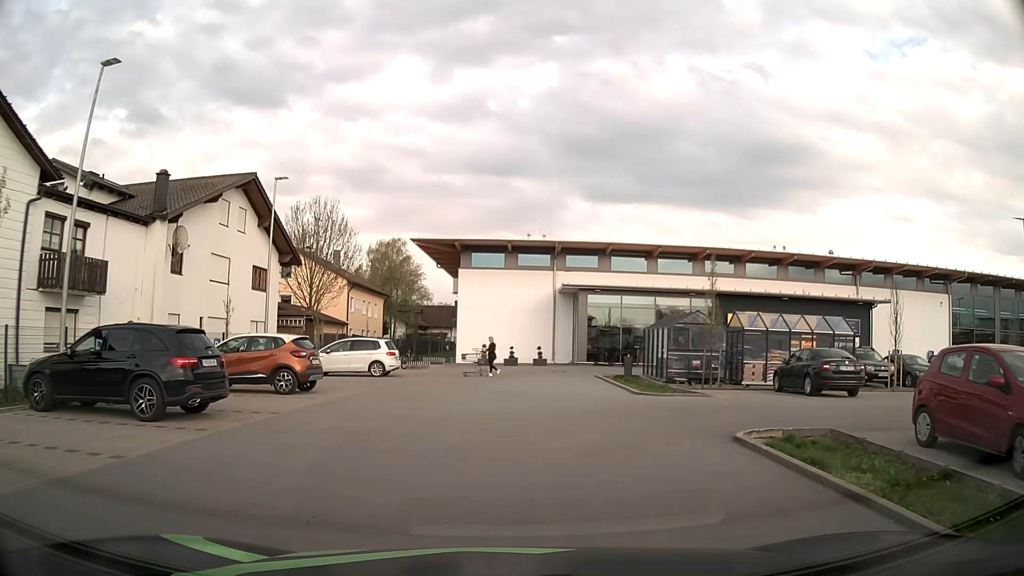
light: Day
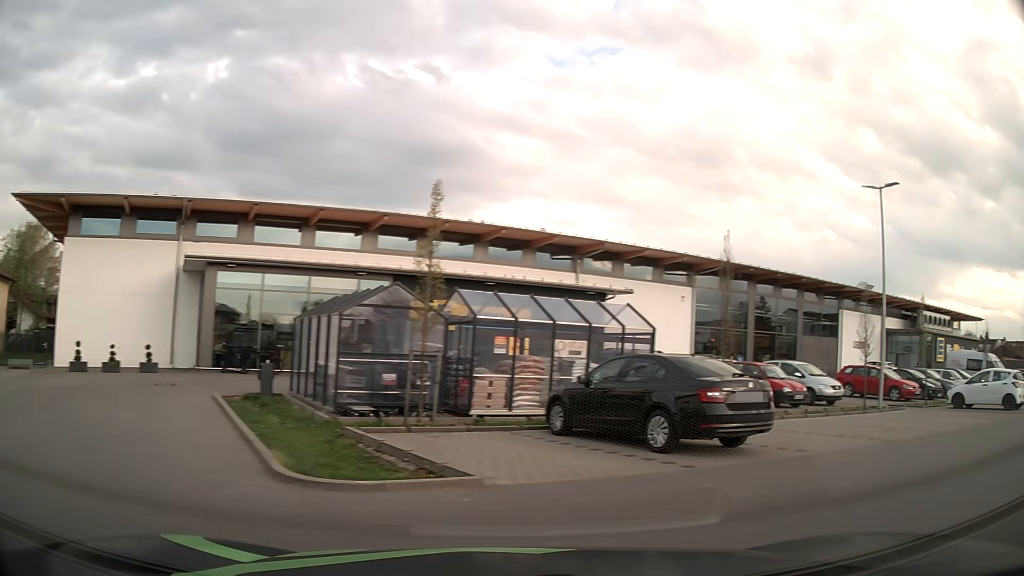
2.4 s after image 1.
(+1.2, +11.2) m; +31°
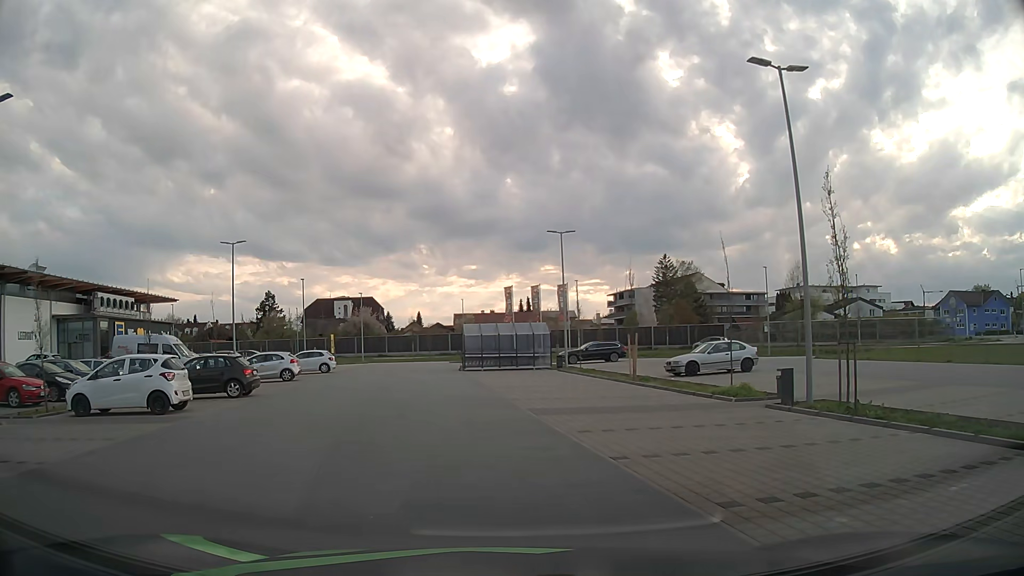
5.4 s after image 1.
(+5.8, +6.2) m; +67°
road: service
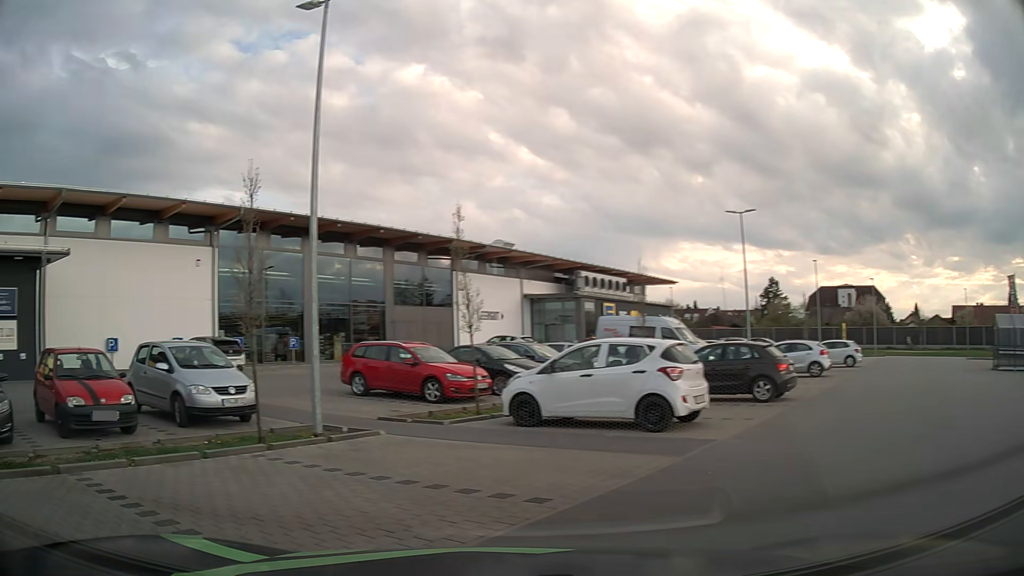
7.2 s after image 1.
(-1.7, +6.0) m; -42°
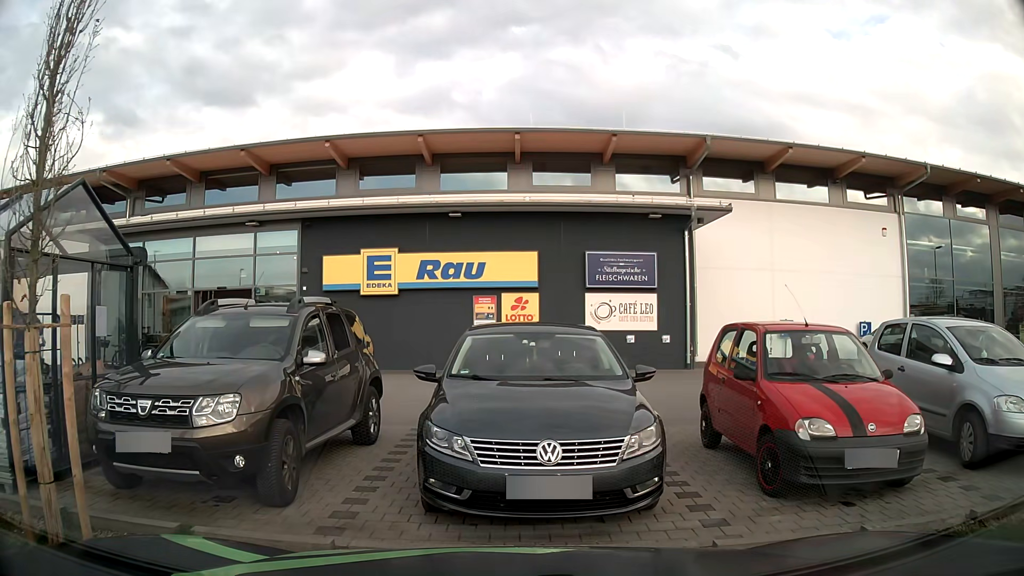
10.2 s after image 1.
(-2.4, +4.9) m; -46°
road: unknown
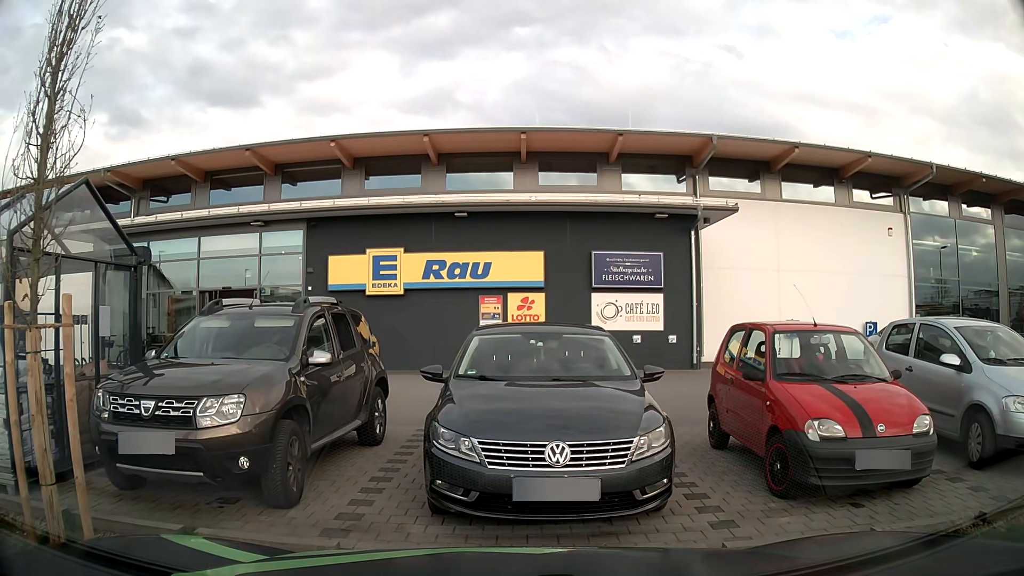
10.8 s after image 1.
(0.0, +0.1) m; 0°
